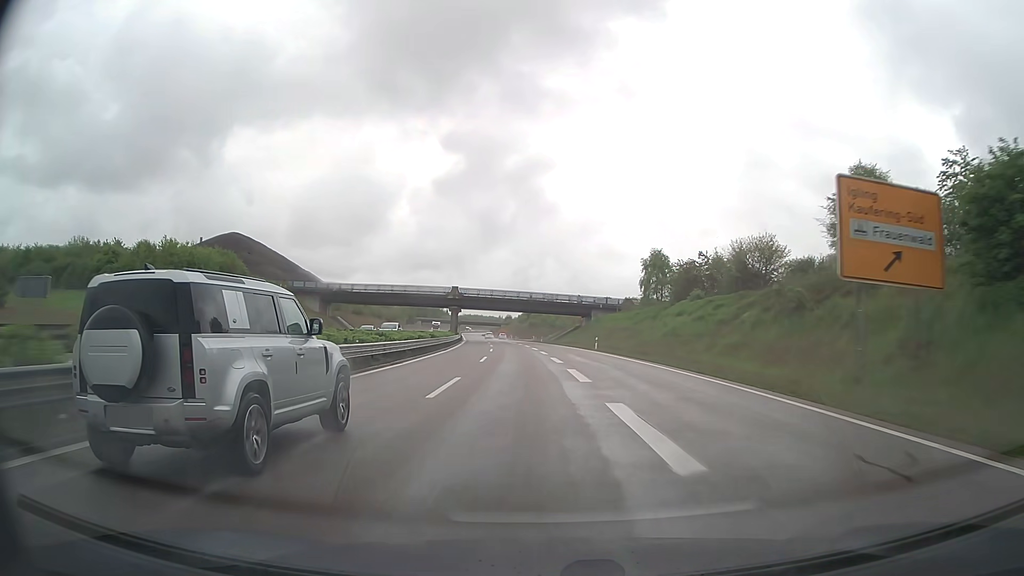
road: trunk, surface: asphalt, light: Day
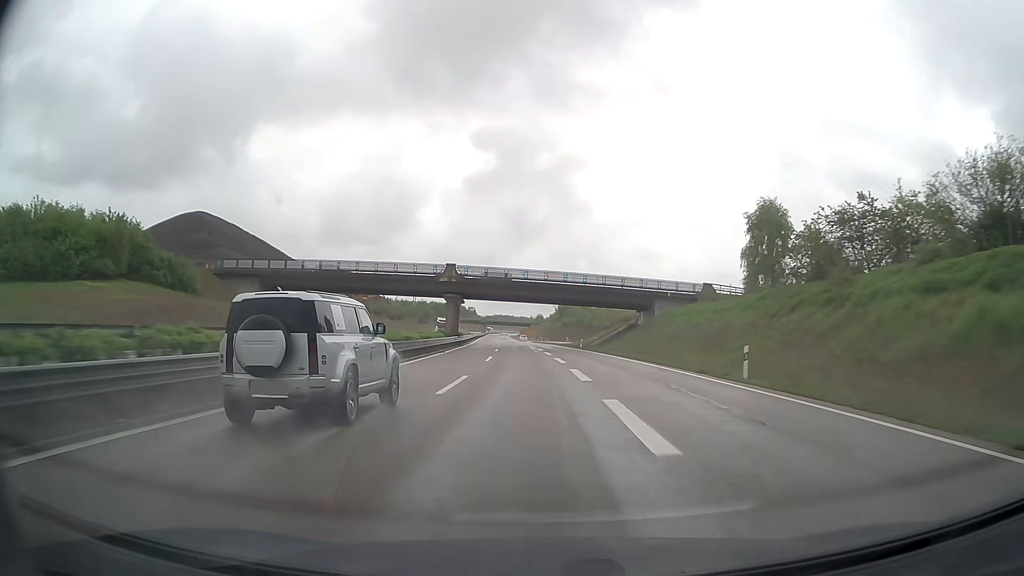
(-0.8, +35.1) m; -3°
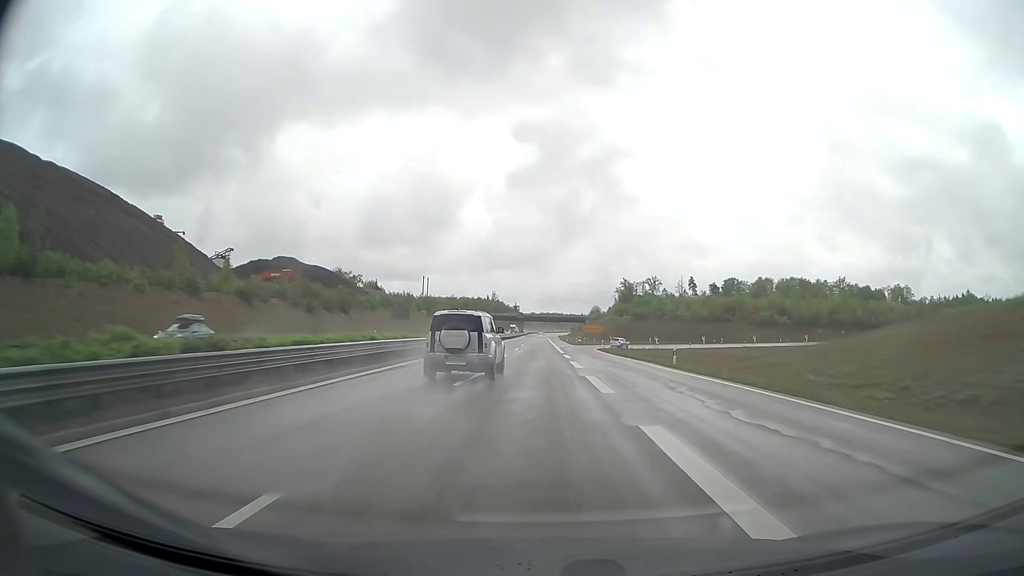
(-3.6, +87.9) m; -4°
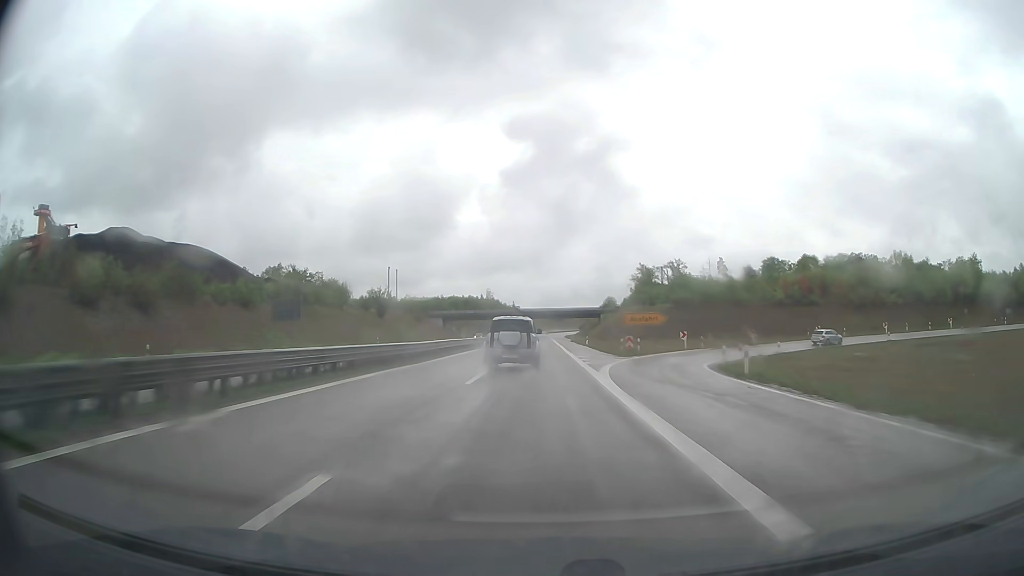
(-0.4, +53.3) m; 0°
(0, +10) (0, +20) (0, +30) (0, +40) (0, +50) (0, +60) (0, +70) (0, +80) (0, +90) (0, +100) m
